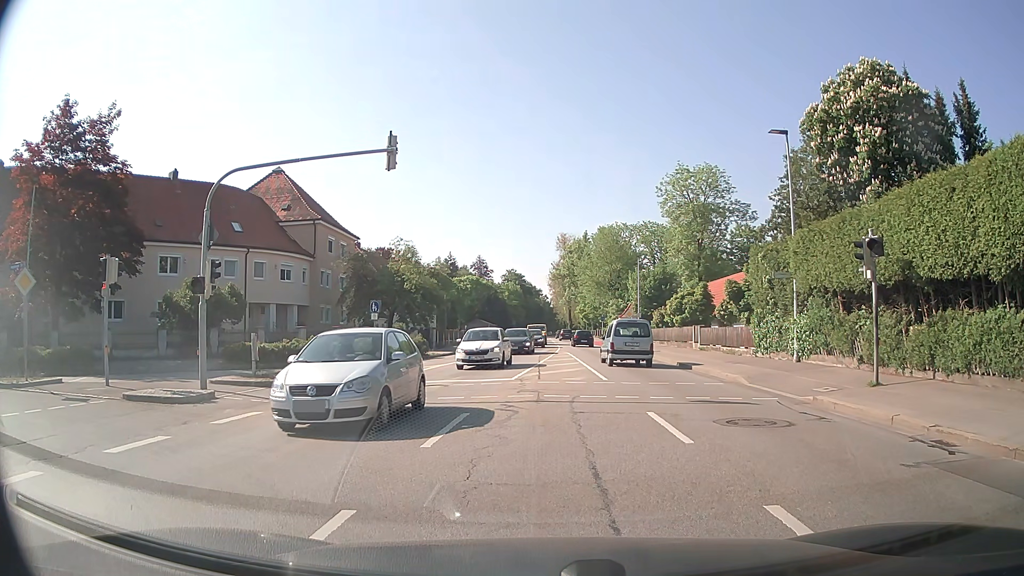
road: secondary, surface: asphalt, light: Day
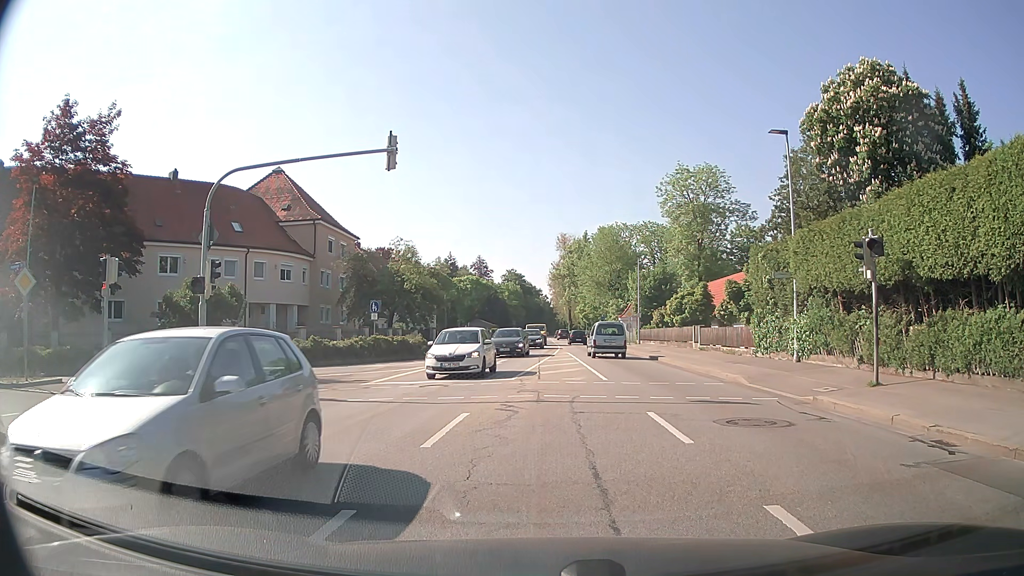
(0.0, 0.0) m; 0°
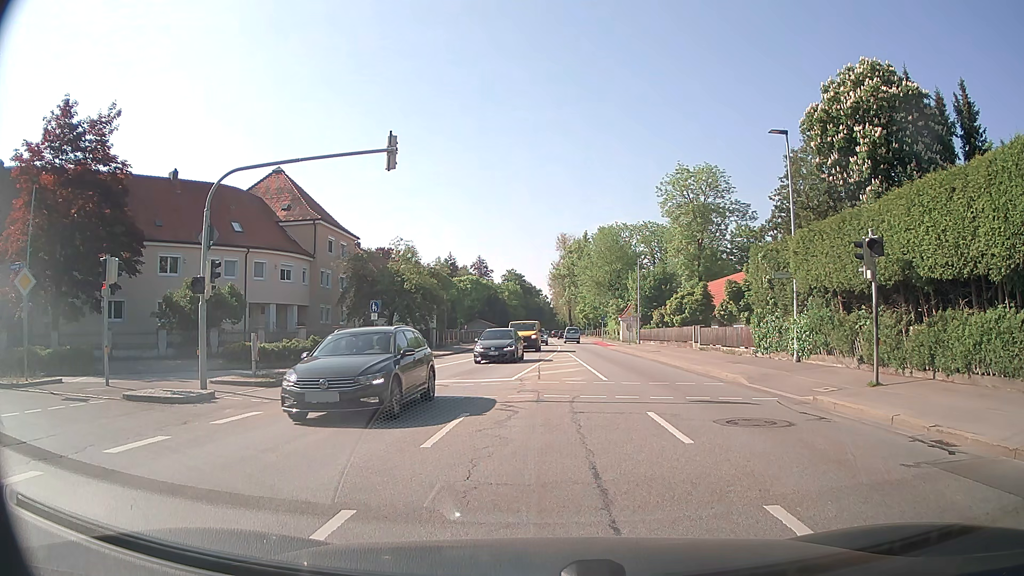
(0.0, 0.0) m; 0°
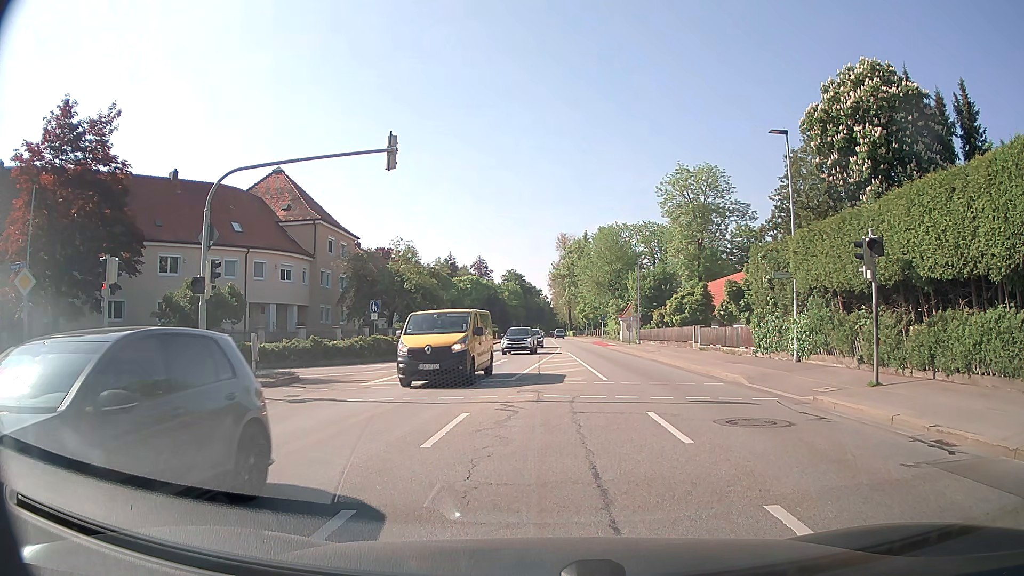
(0.0, 0.0) m; 0°
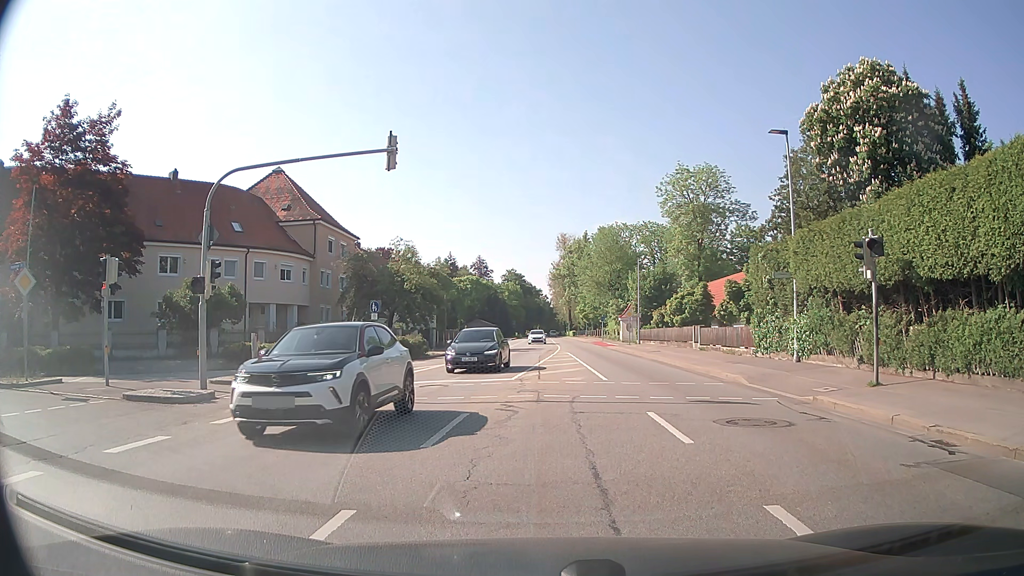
(0.0, 0.0) m; 0°
(-5, +8) (-14, +11) (-24, +10) (-34, +9) (-44, +7) (-54, +6) (-64, +6) (-74, +6) (-84, +6) (-94, +6) m
